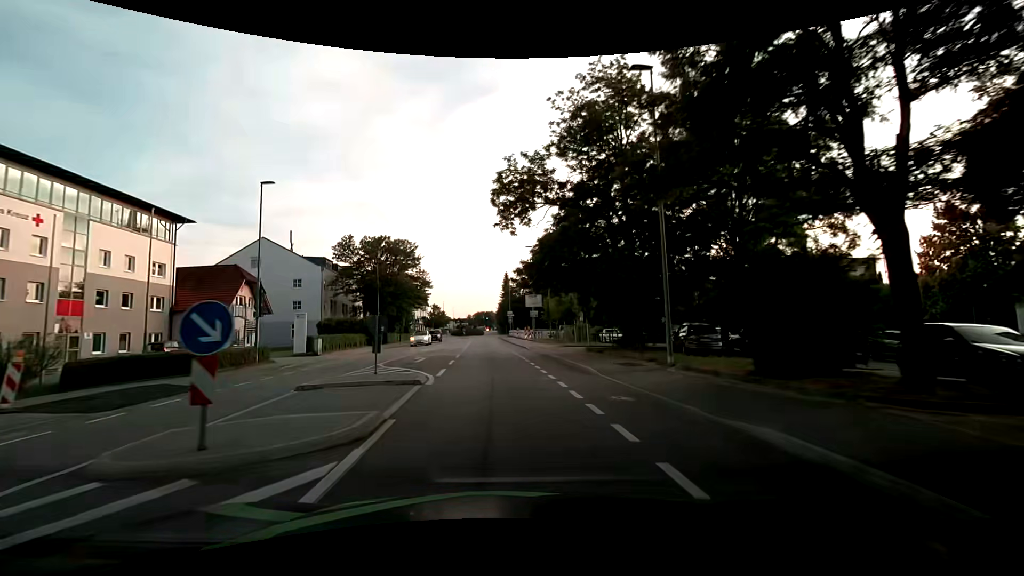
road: tertiary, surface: asphalt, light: Day
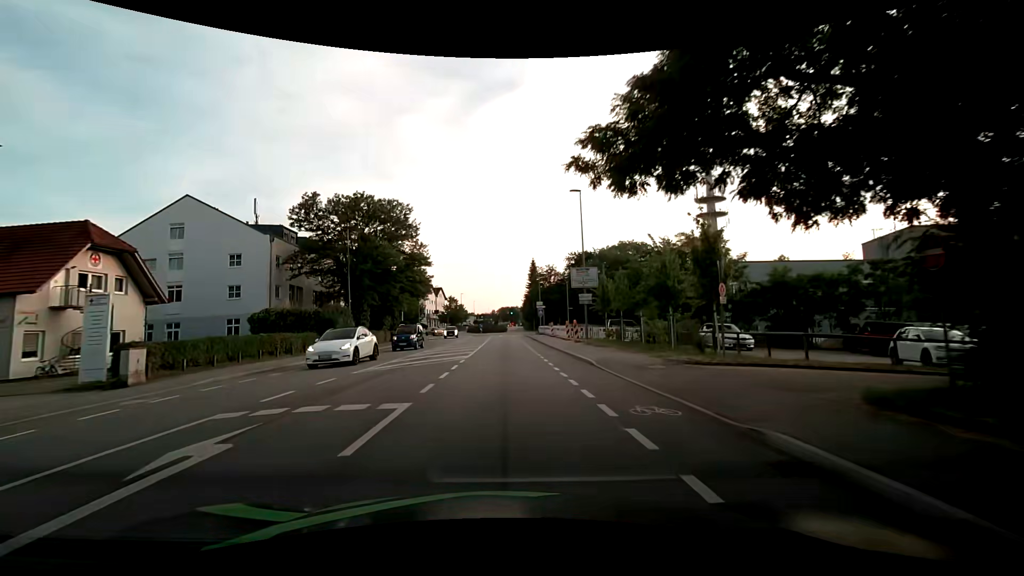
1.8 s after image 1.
(-0.4, +20.6) m; -3°
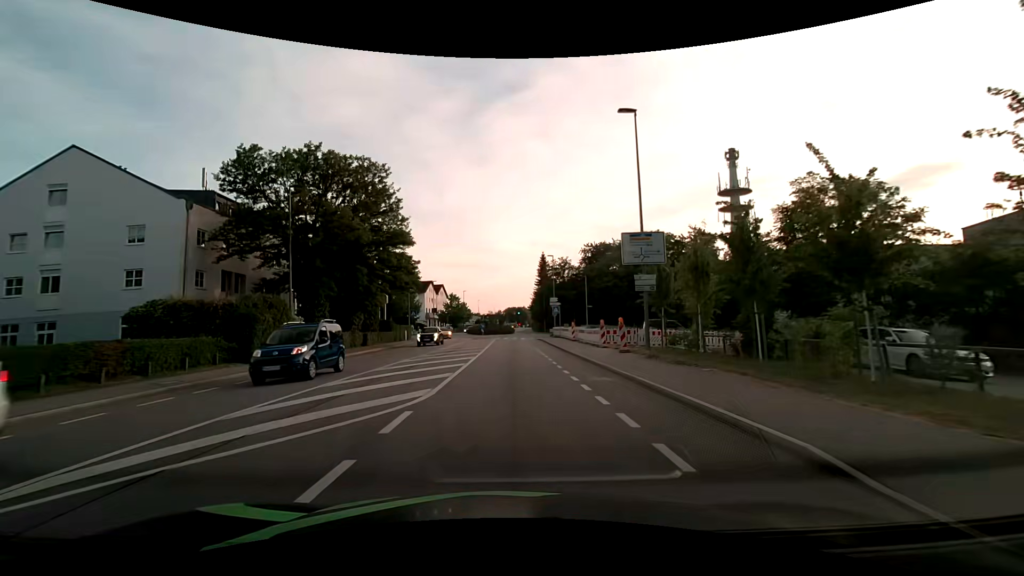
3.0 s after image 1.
(0.0, +12.6) m; 0°
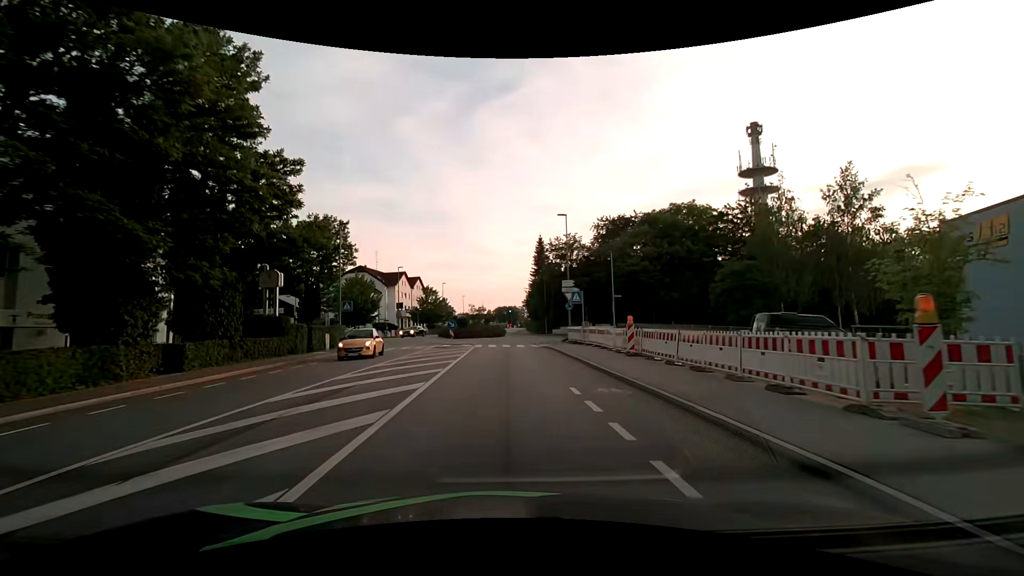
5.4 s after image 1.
(+0.1, +22.8) m; +1°
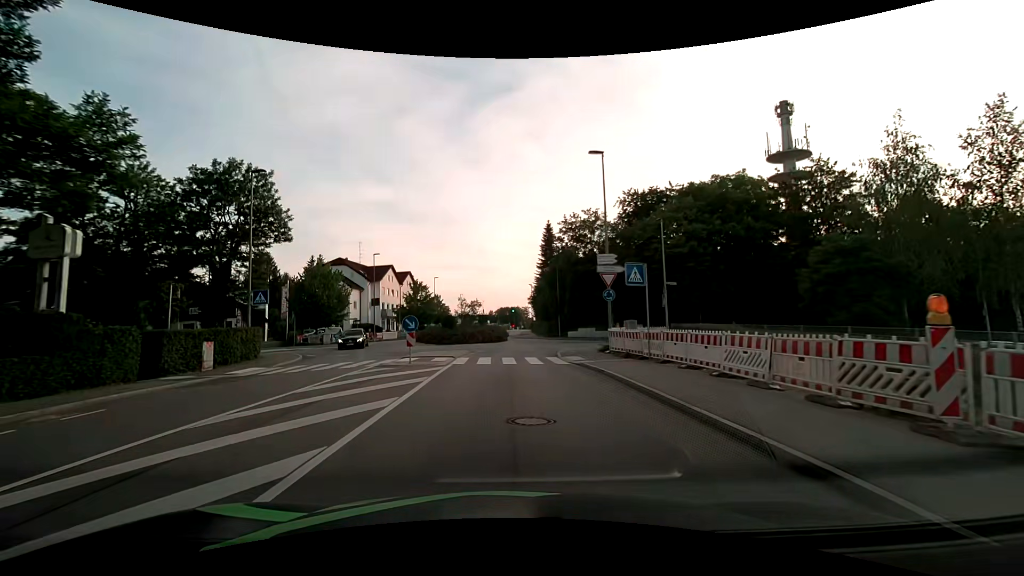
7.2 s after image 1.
(-0.1, +14.5) m; -1°
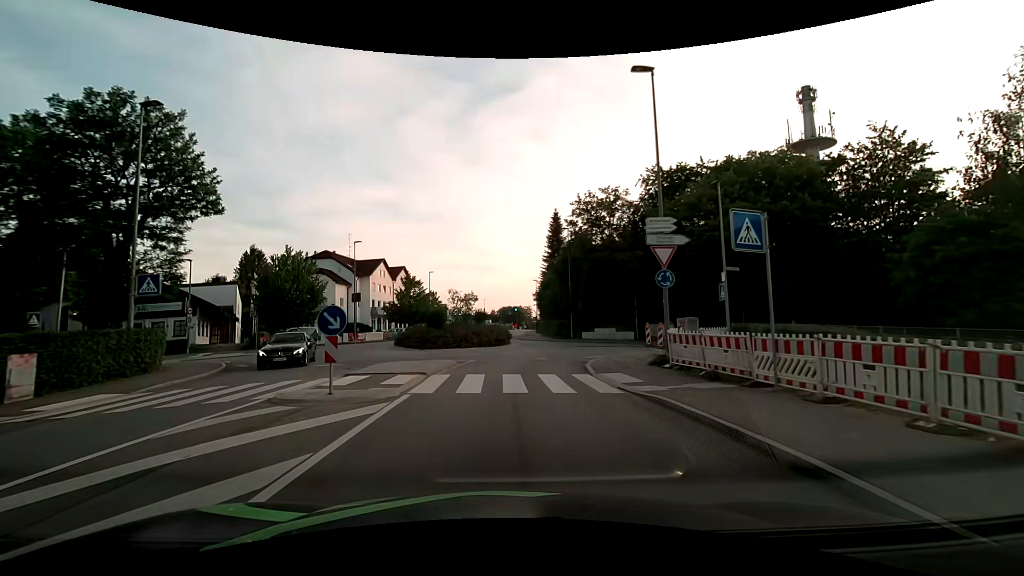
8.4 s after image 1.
(0.0, +8.2) m; 0°
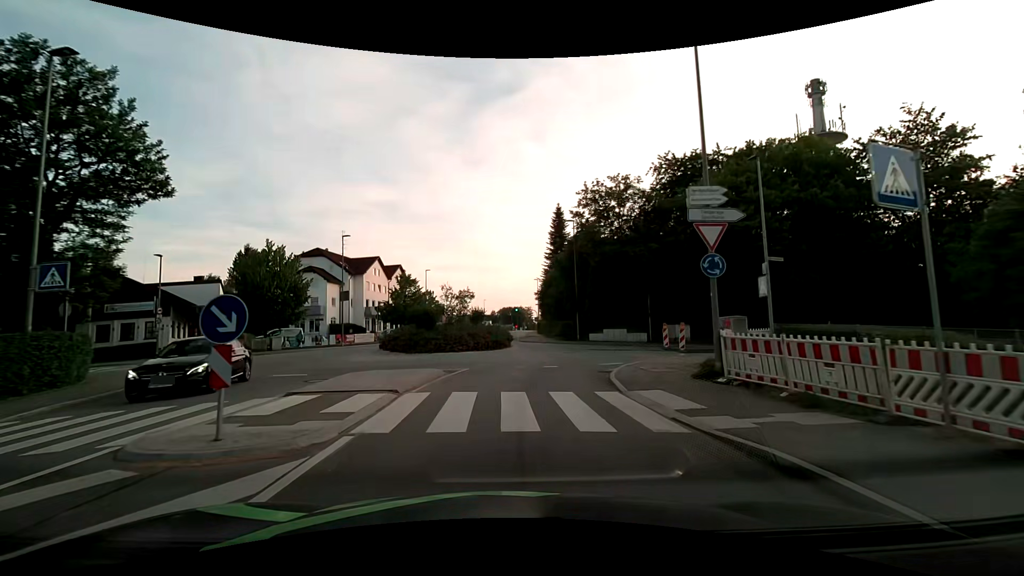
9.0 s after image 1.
(0.0, +3.7) m; +1°
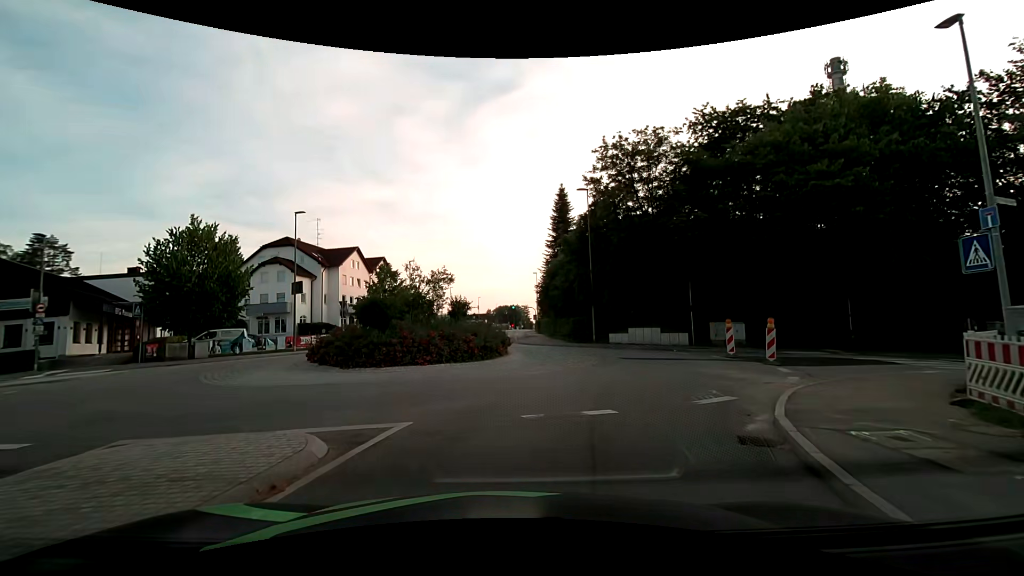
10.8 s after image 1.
(0.0, +9.2) m; 0°
(+1, +10) (+5, +19) (+3, +29) (0, +38) (-1, +48) (-1, +58) (-1, +68) (-1, +78) (-1, +88) (0, +98) m
